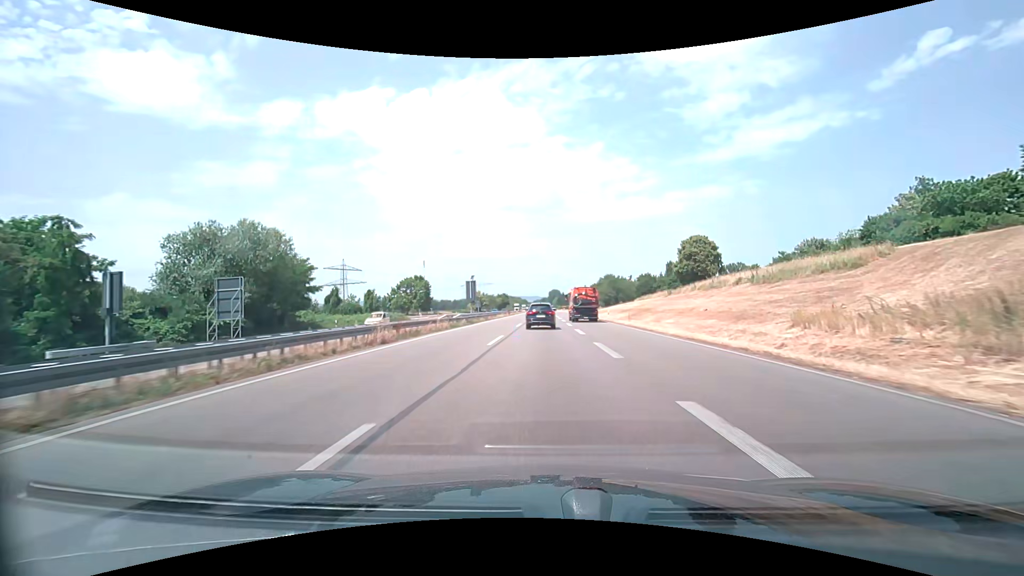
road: trunk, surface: asphalt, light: Day
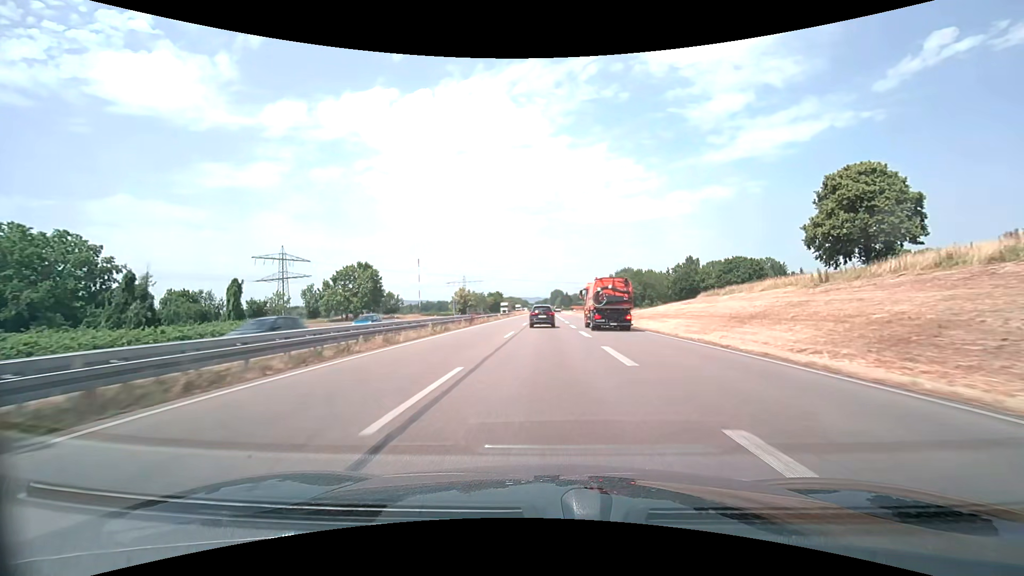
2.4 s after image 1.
(-0.2, +49.9) m; 0°
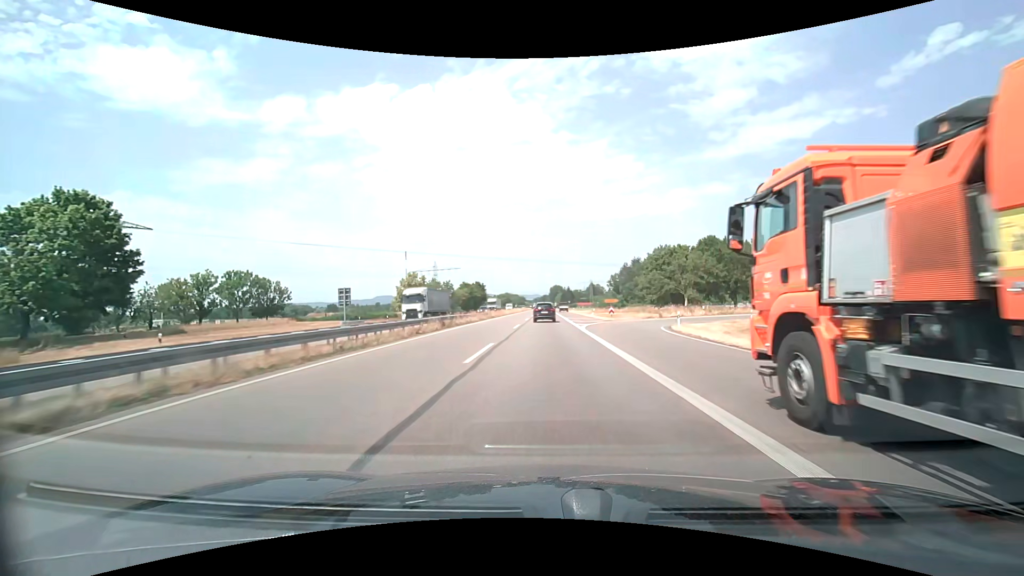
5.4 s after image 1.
(+0.2, +67.5) m; 0°
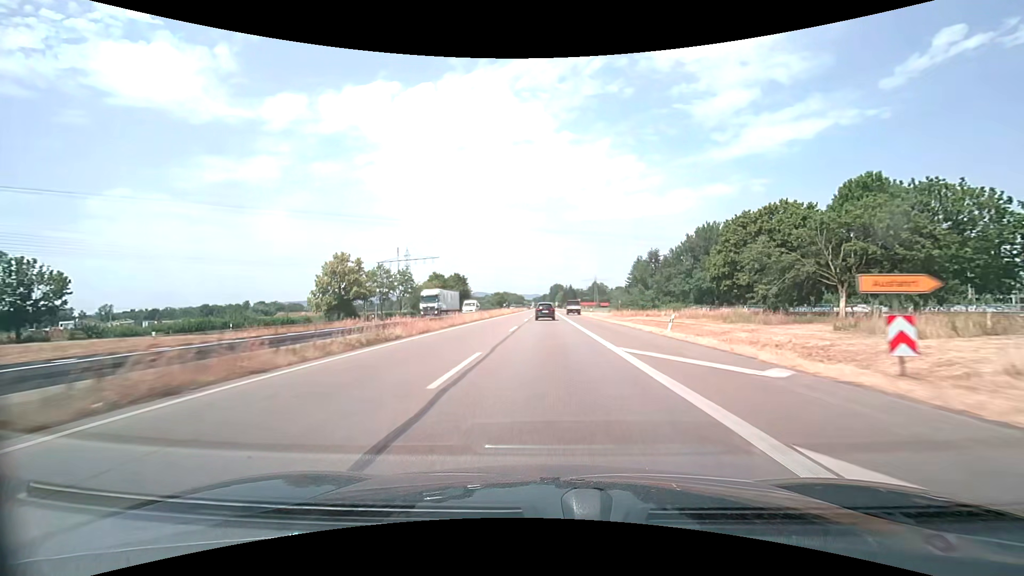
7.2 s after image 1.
(-0.1, +40.5) m; 0°
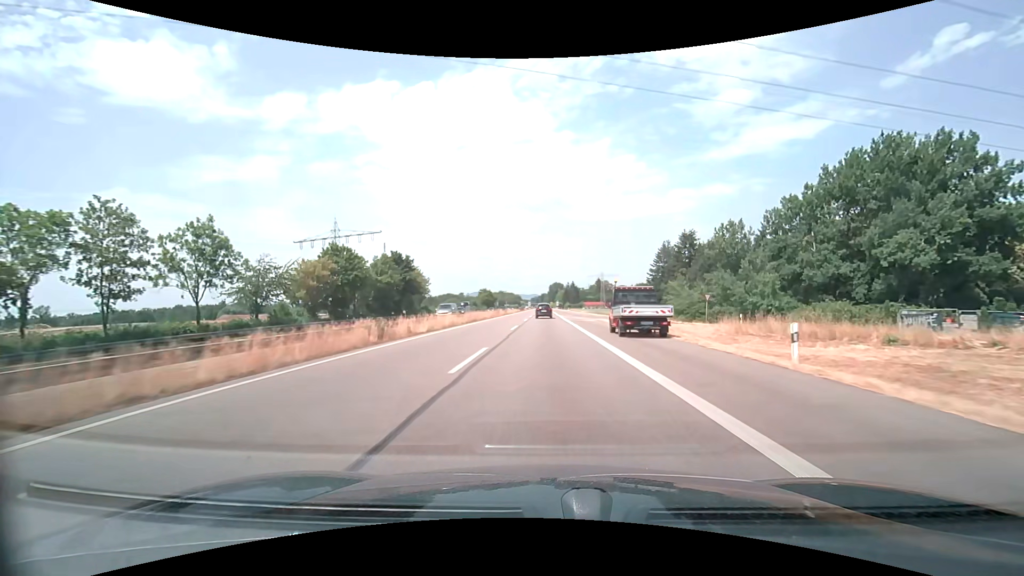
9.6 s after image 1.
(+0.2, +53.4) m; 0°
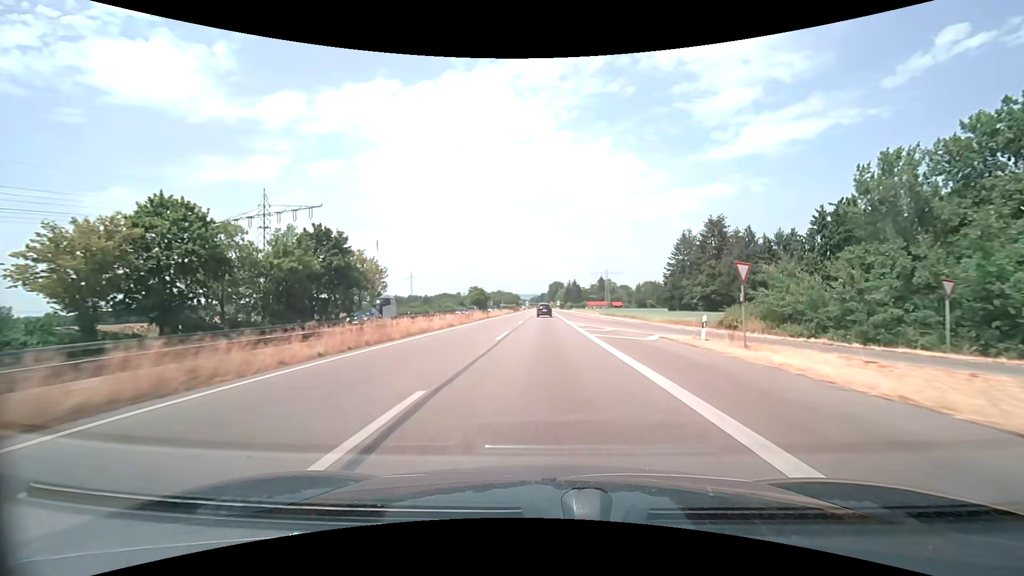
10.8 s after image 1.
(+0.1, +26.5) m; 0°
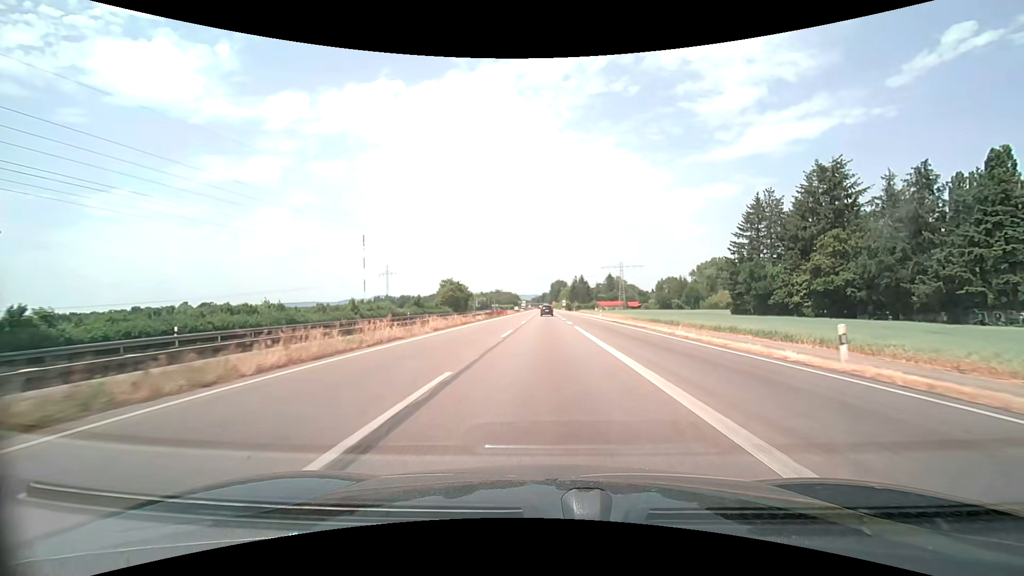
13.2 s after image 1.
(0.0, +52.9) m; 0°
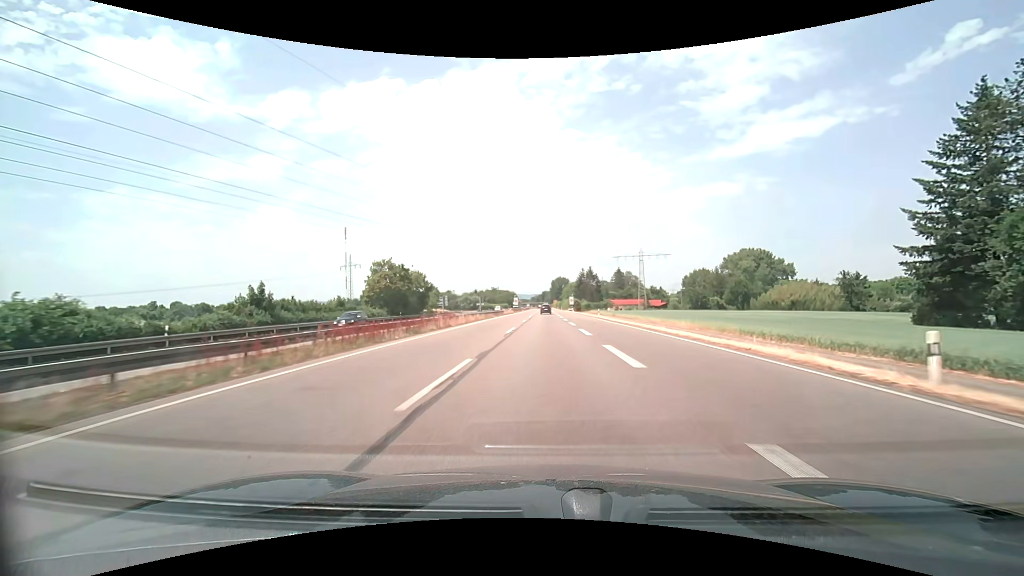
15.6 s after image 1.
(-0.1, +52.9) m; 0°
(0, +10) (0, +20) (0, +30) (0, +40) (0, +50) (0, +60) (0, +70) (0, +80) (0, +90) (0, +100) m
